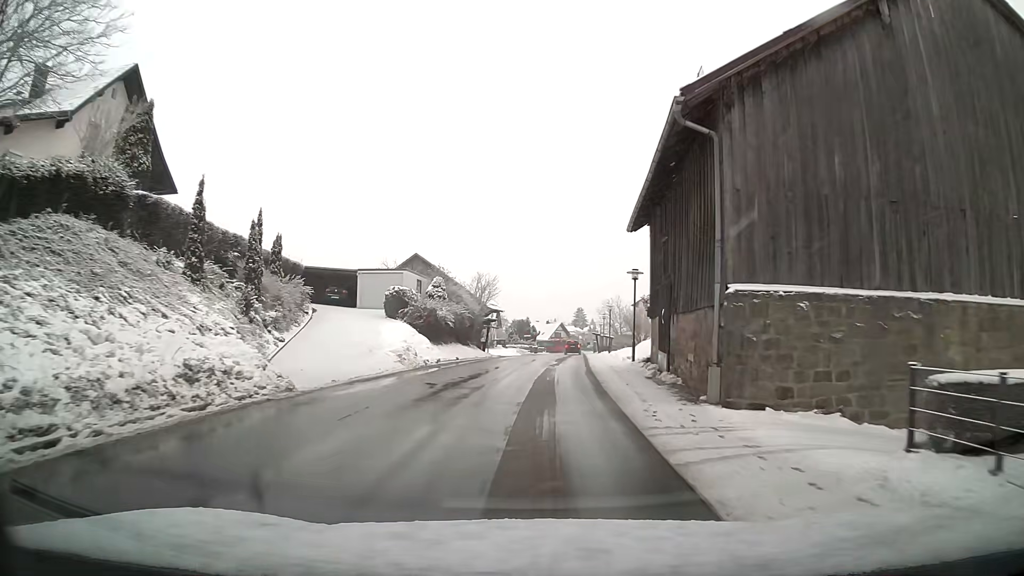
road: tertiary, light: Day
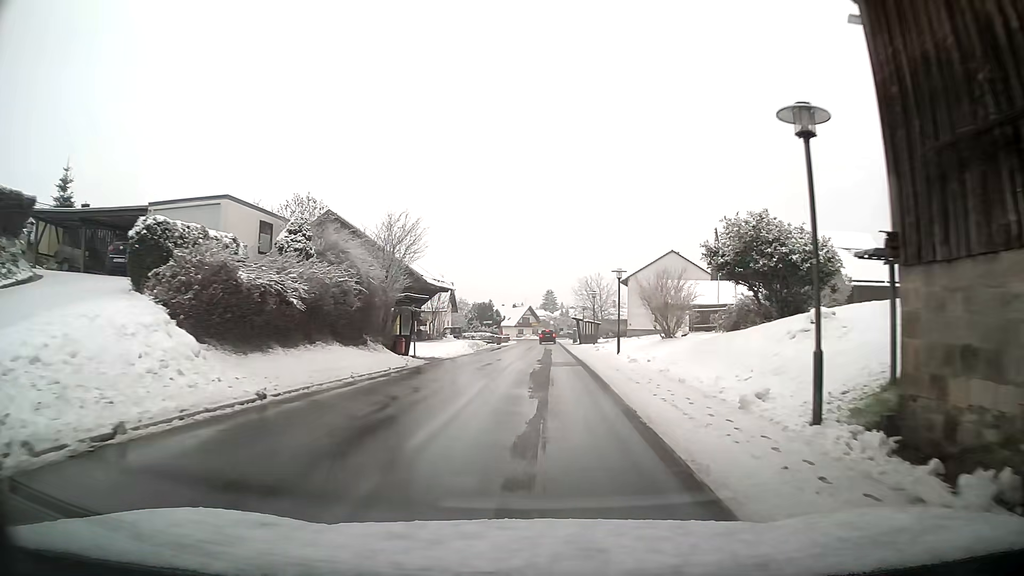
(+0.4, +20.5) m; +2°
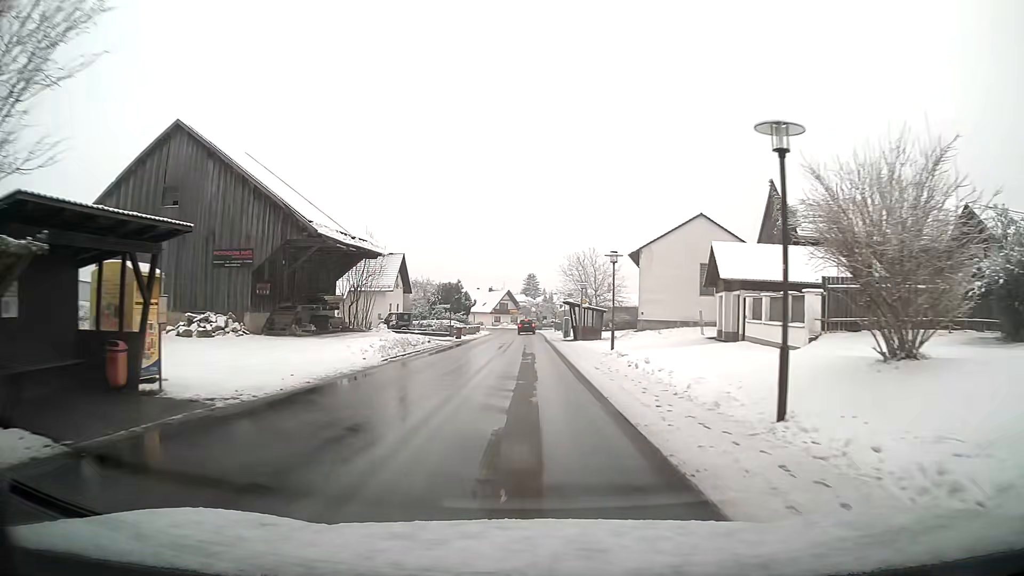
(+0.4, +21.0) m; +2°
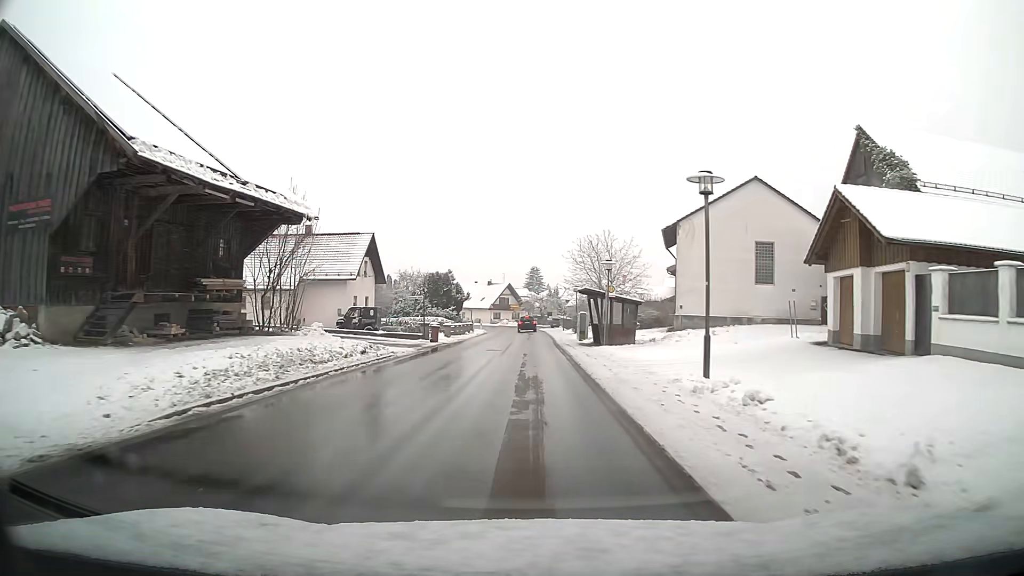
(0.0, +13.6) m; 0°
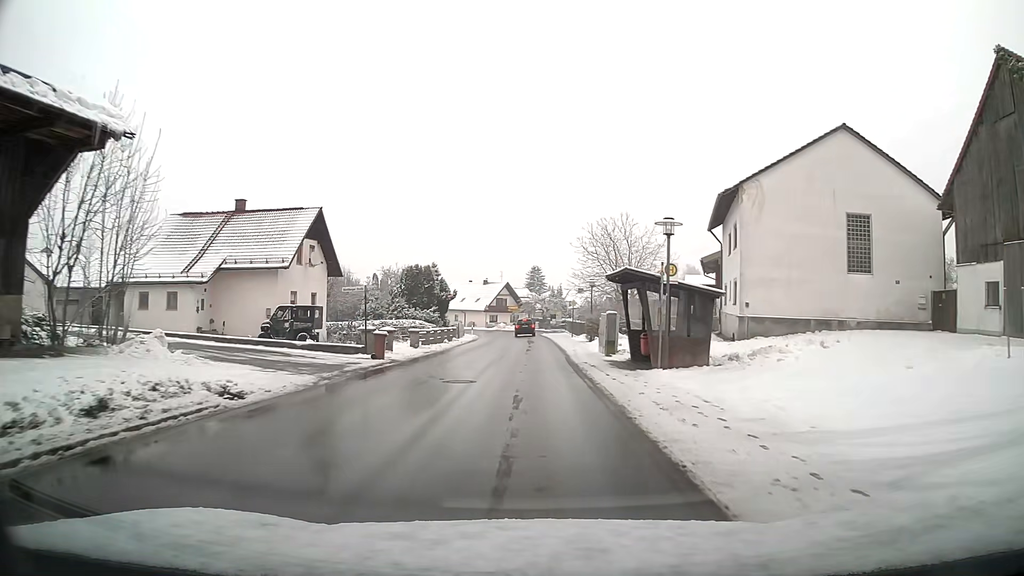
(0.0, +13.3) m; 0°
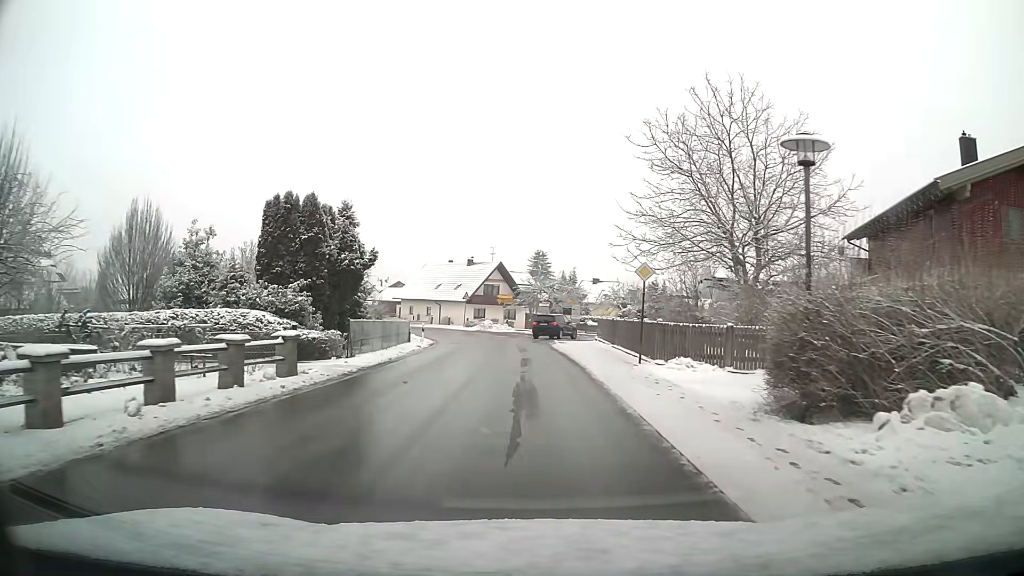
(0.0, +32.3) m; 0°
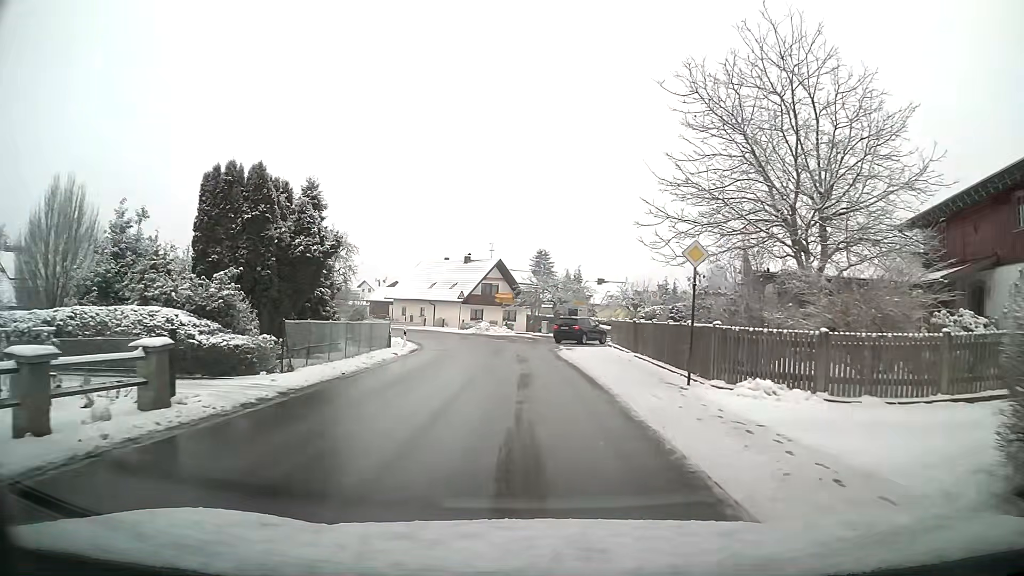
(0.0, +5.9) m; 0°
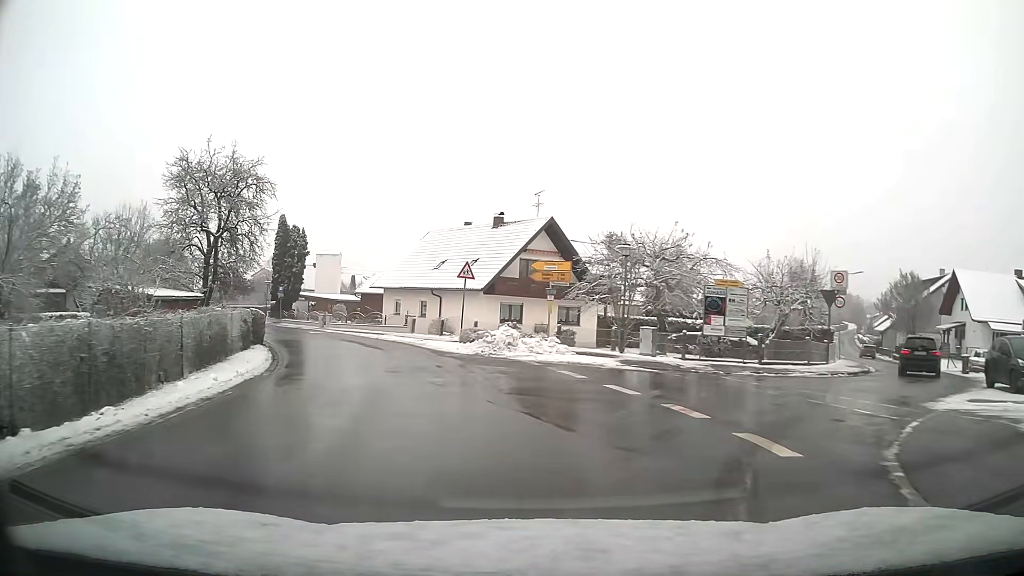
(-1.0, +30.6) m; -7°
